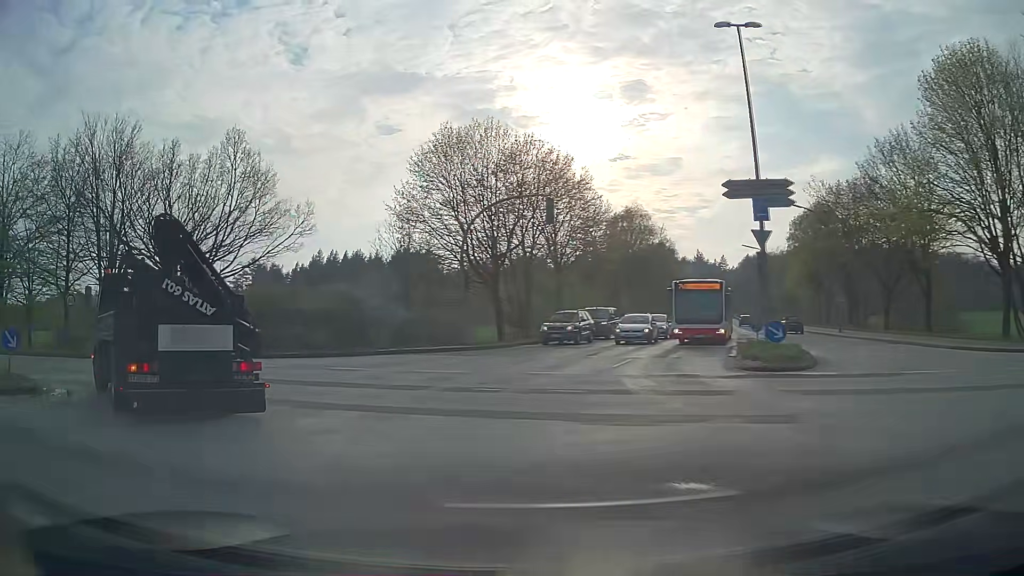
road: secondary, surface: asphalt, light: Day
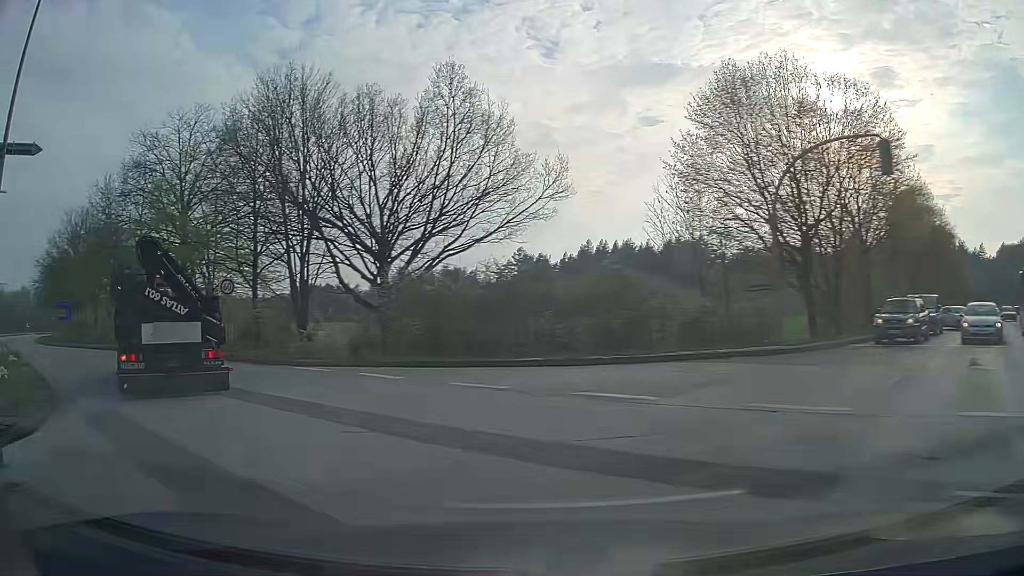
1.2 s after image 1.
(-1.6, +8.4) m; -23°
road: primary
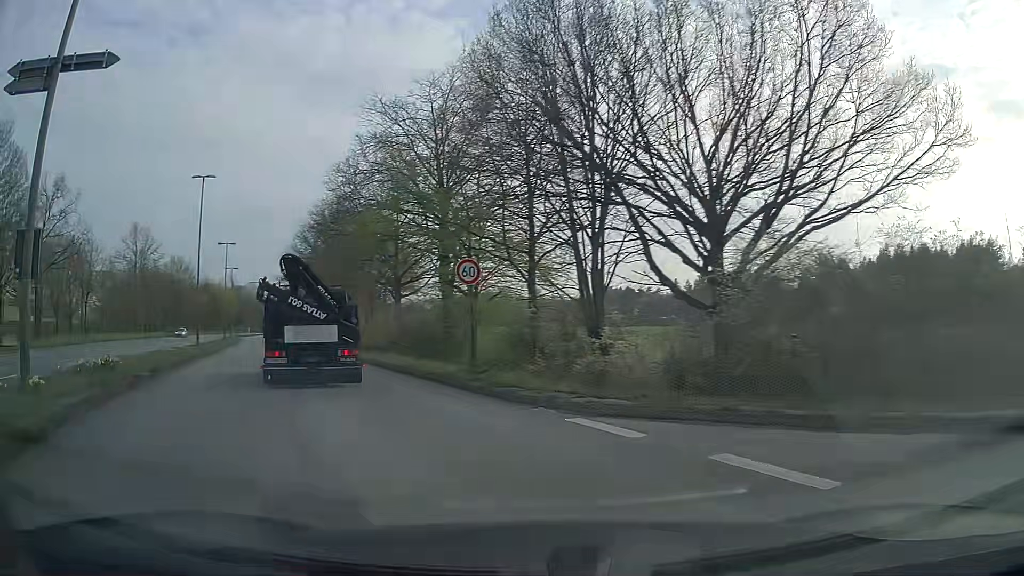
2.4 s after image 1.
(-2.1, +9.0) m; -25°
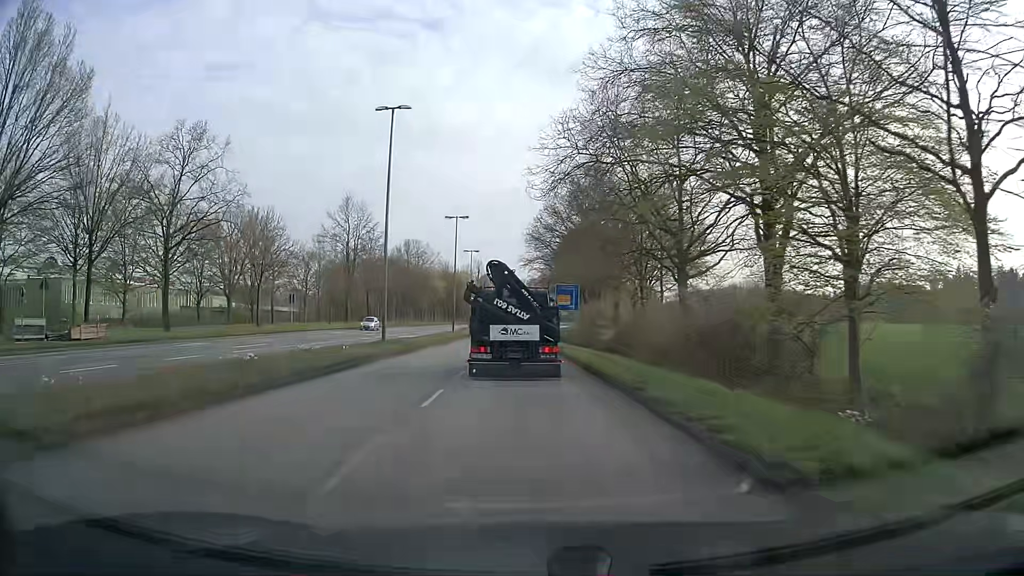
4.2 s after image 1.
(-3.8, +15.5) m; -23°
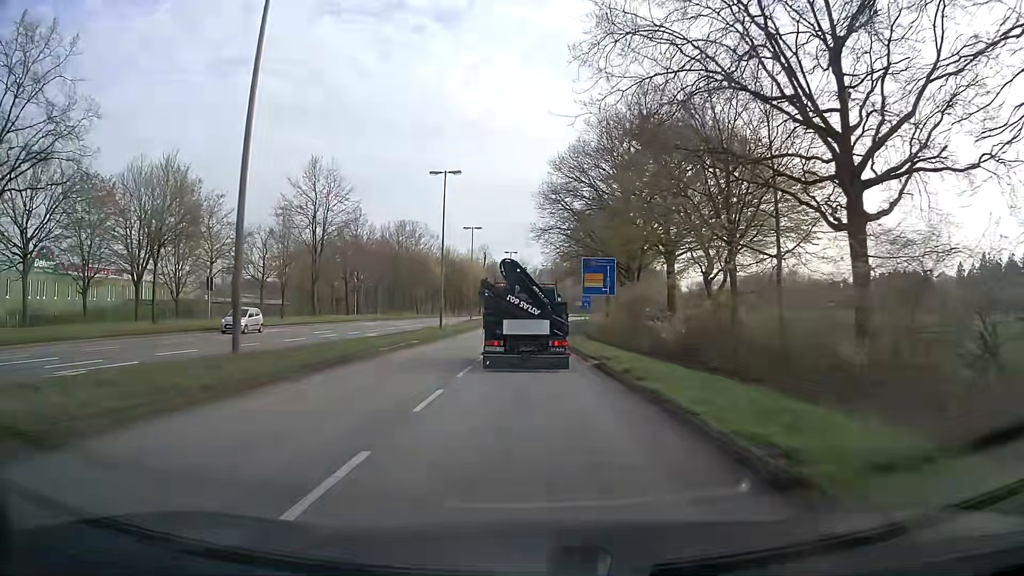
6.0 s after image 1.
(-0.2, +19.6) m; -1°
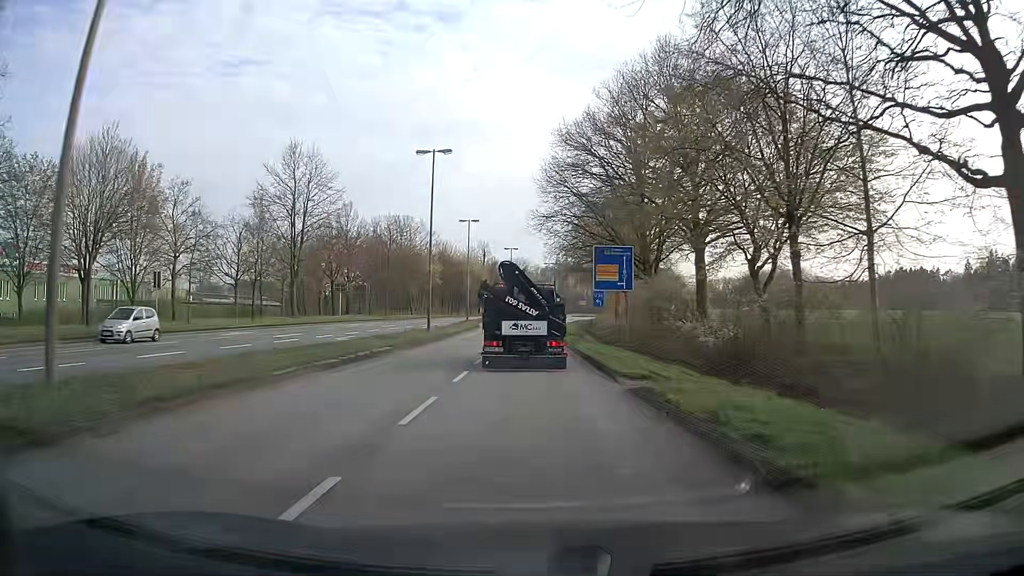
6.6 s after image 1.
(0.0, +7.3) m; 0°
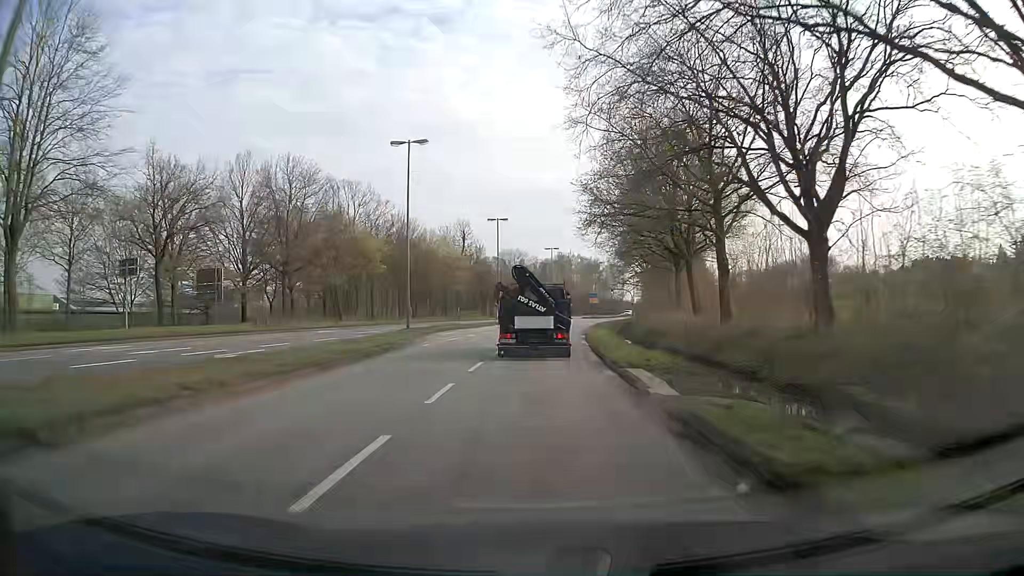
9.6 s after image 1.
(-0.3, +40.6) m; 0°
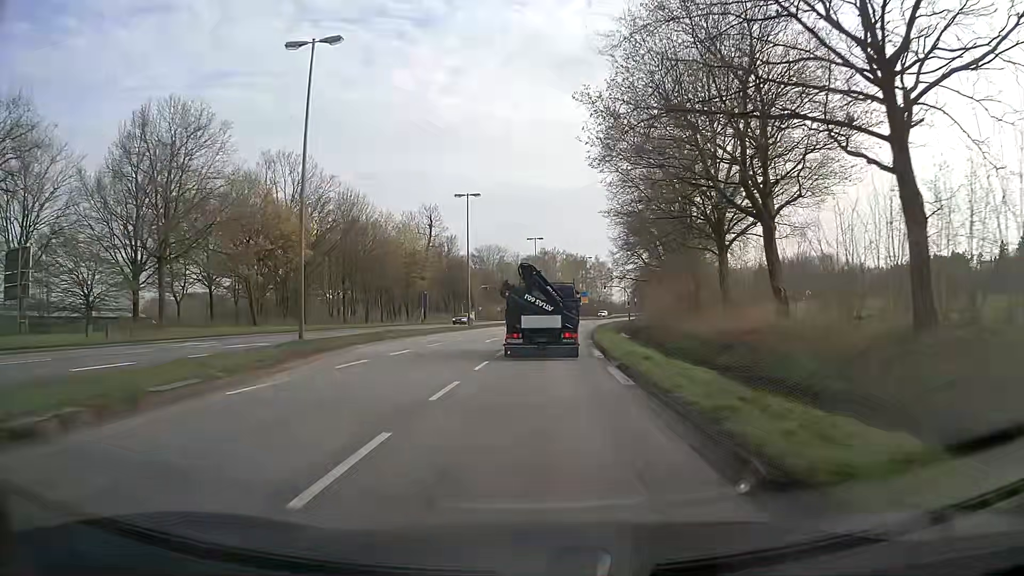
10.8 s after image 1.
(0.0, +18.2) m; +1°
(0, +10) (0, +20) (+1, +30) (+2, +40) (+3, +50) (+4, +60) (+5, +70) (+6, +80) (+8, +90) (+10, +99) m
